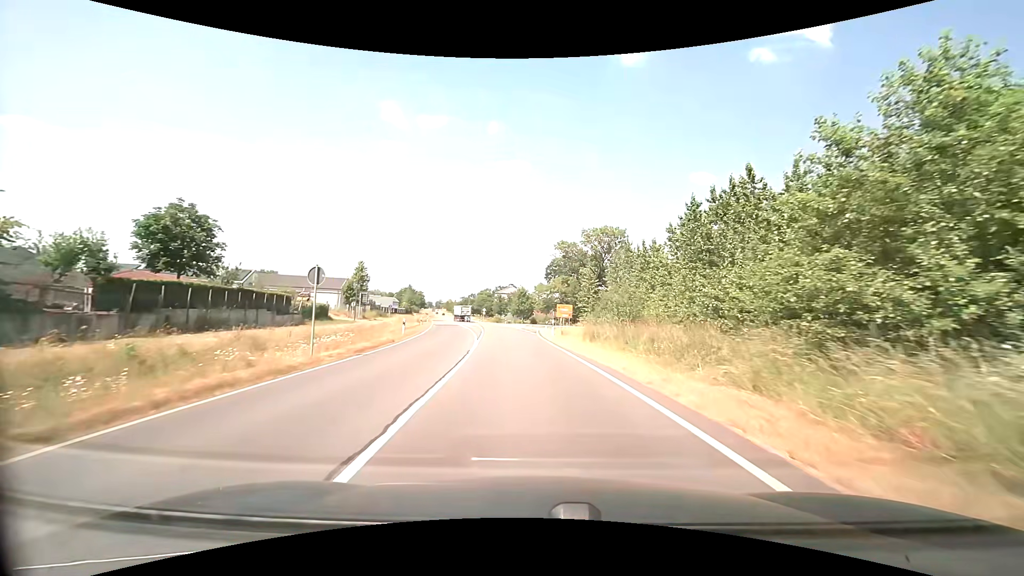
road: secondary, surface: asphalt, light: Day
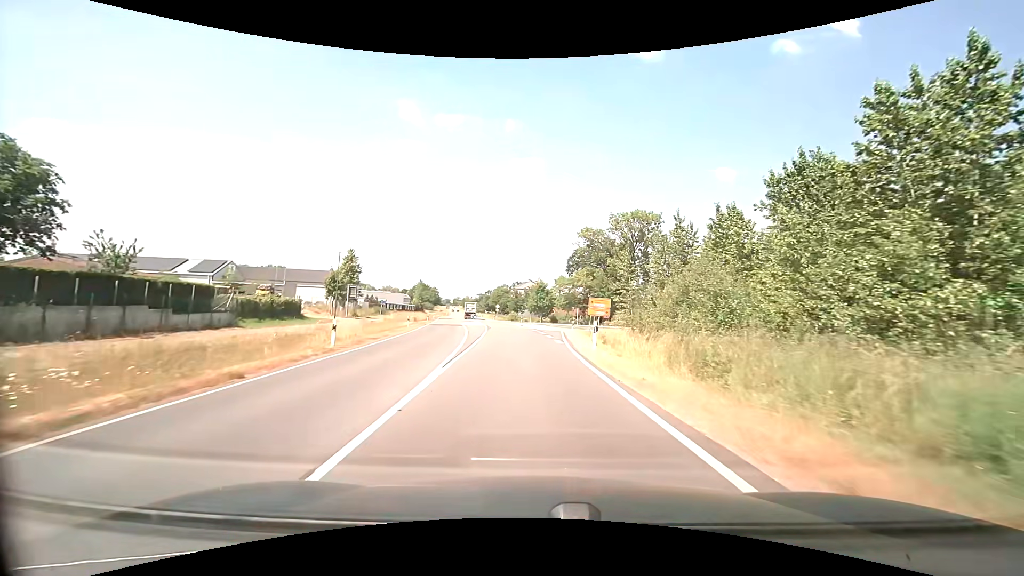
(-0.3, +14.5) m; -2°
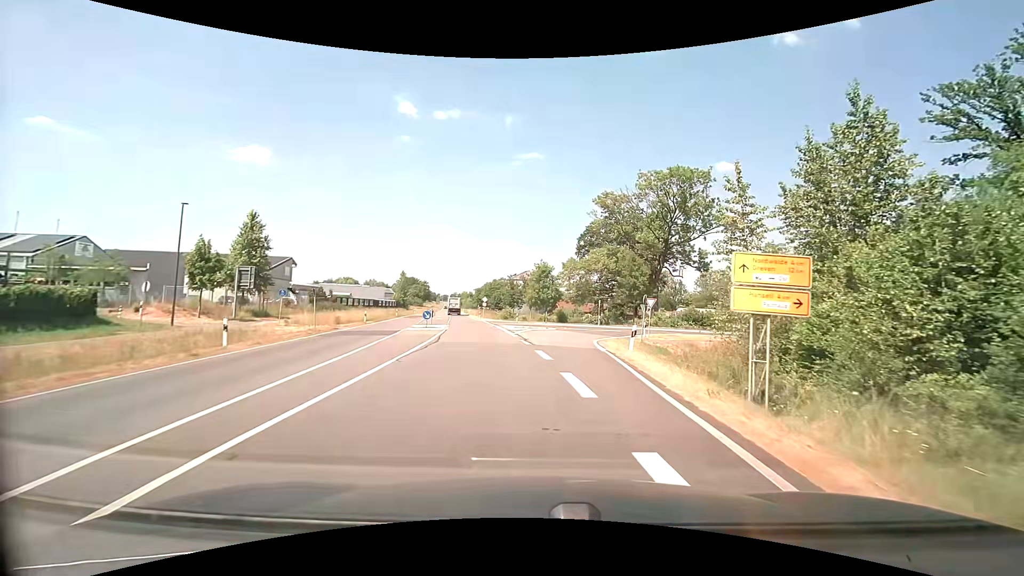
(-0.1, +27.2) m; 0°
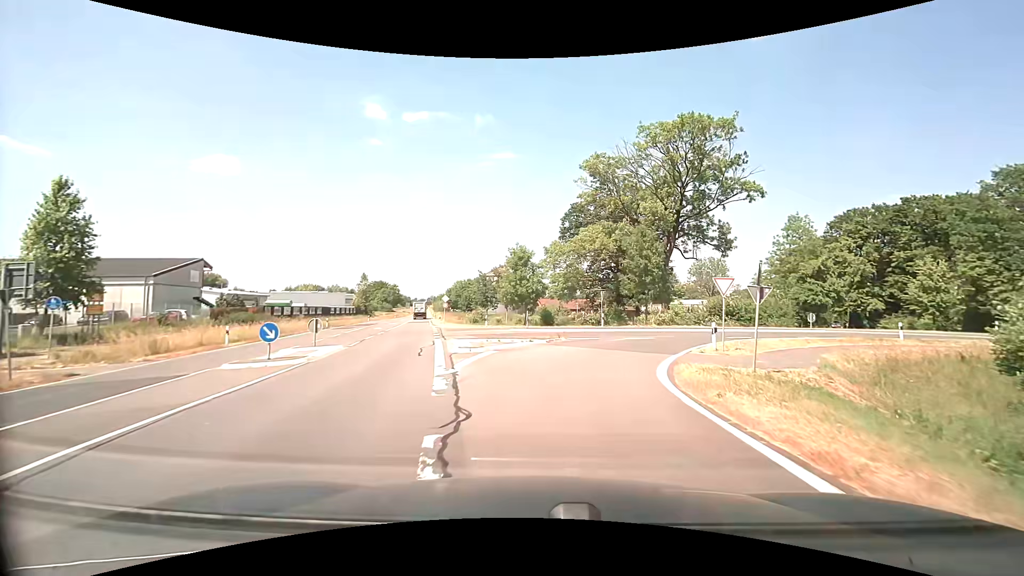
(+0.2, +17.4) m; +2°
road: tertiary_link
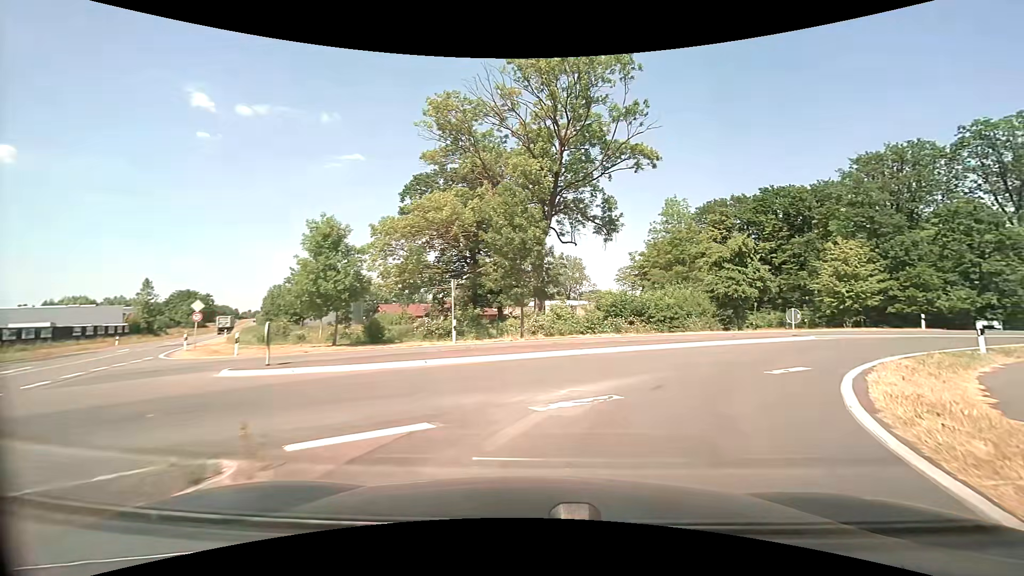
(+1.8, +18.0) m; +16°
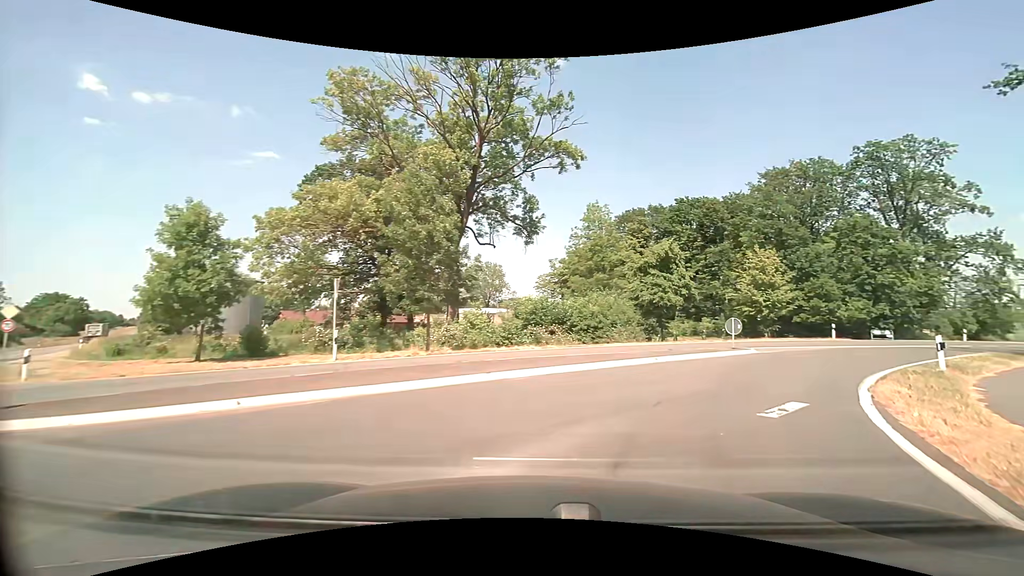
(+0.3, +4.1) m; +8°
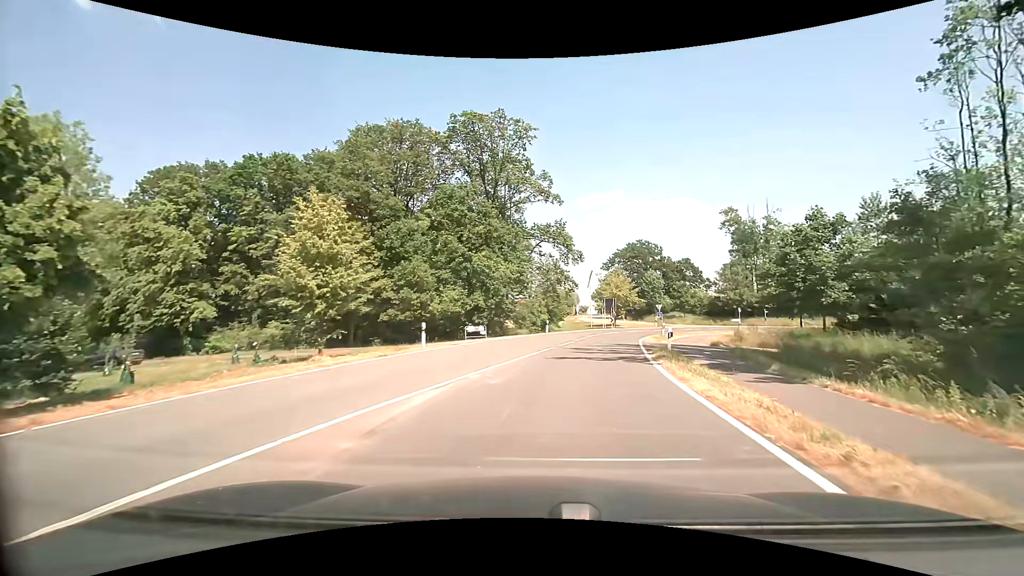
(+10.0, +18.9) m; +43°
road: tertiary
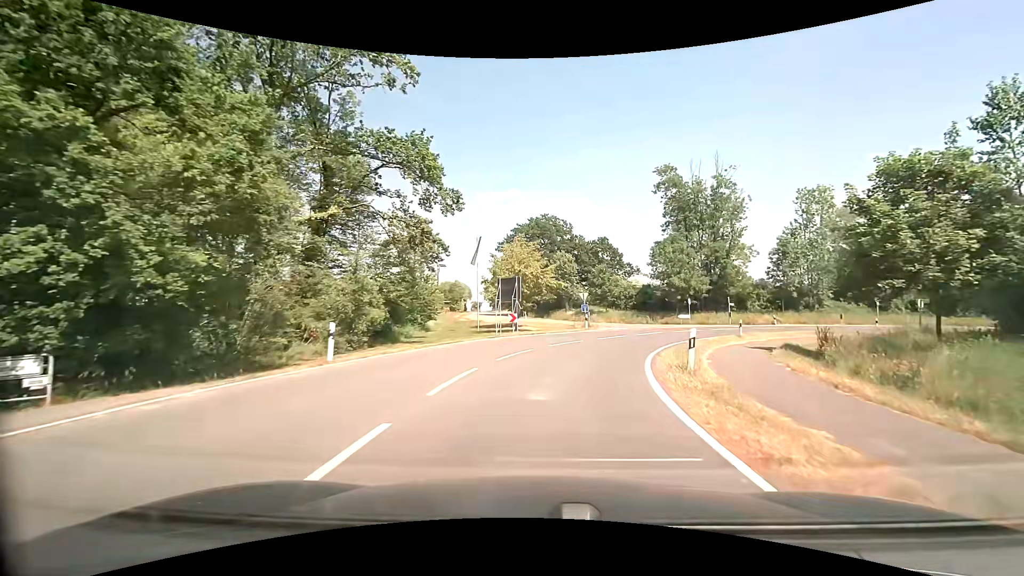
(+3.6, +28.1) m; +12°
(+1, +10) (+3, +20) (+7, +29) (+13, +37) (+20, +43) (+29, +48) (+38, +51) (+48, +53) (+58, +53) (+68, +52) m
